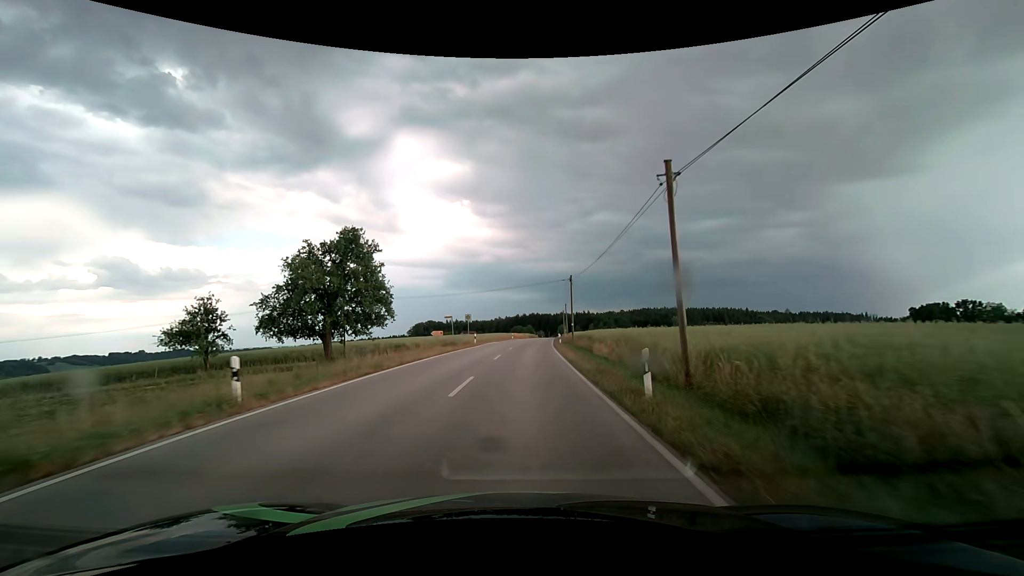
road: secondary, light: Day
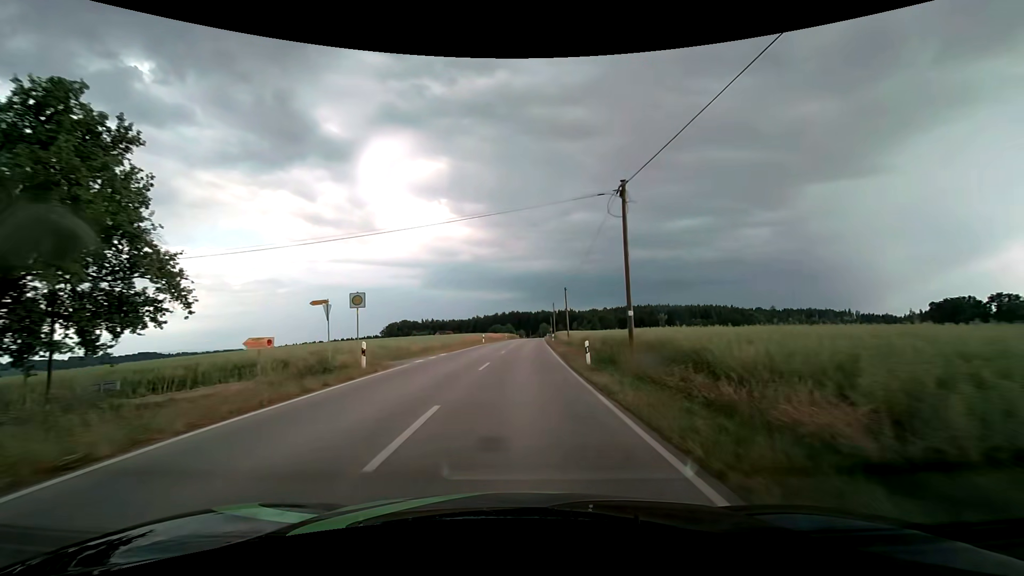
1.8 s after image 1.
(+0.7, +29.0) m; +2°
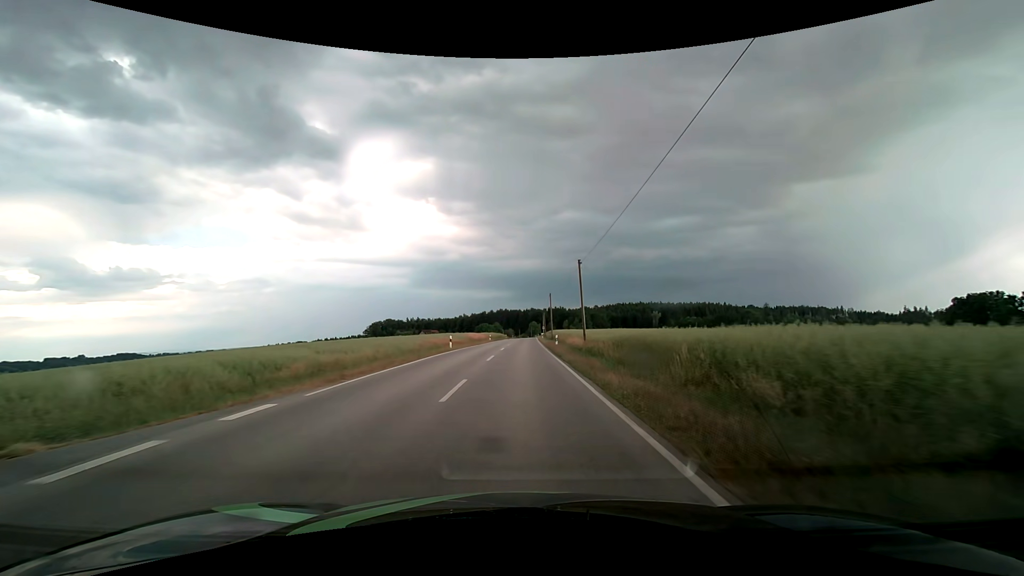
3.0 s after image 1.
(+0.2, +19.6) m; +1°
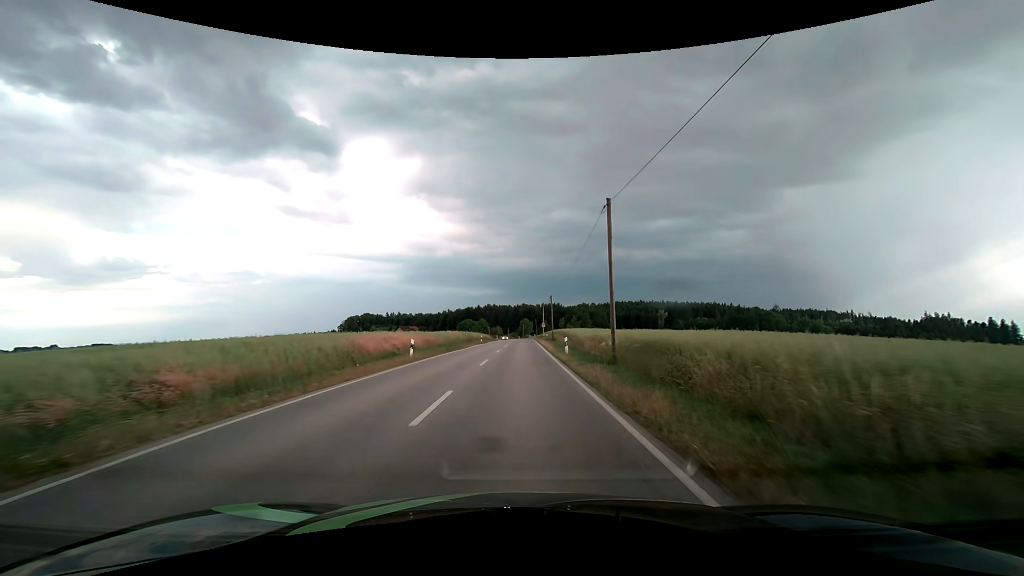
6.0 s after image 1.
(+0.6, +50.5) m; +1°
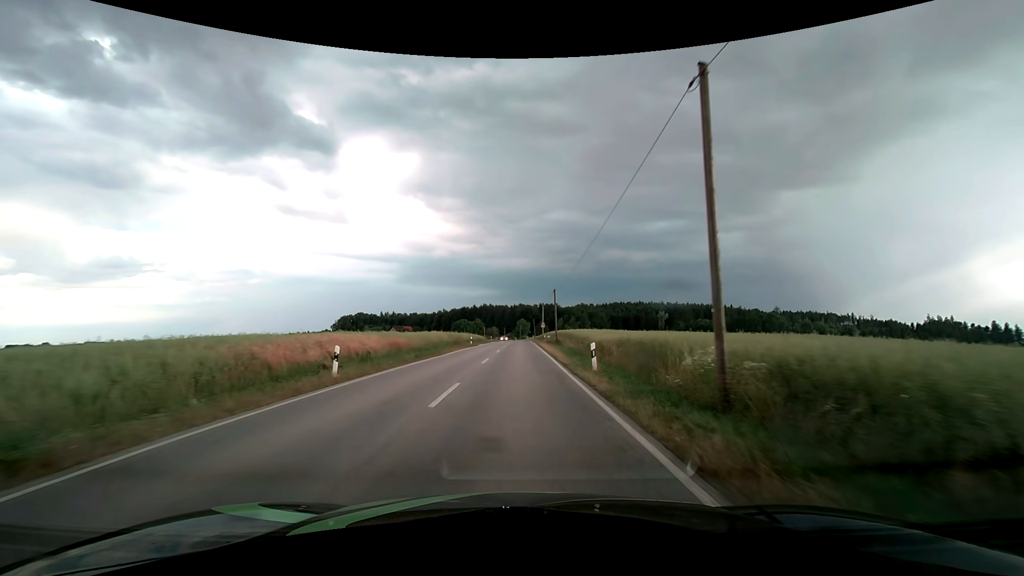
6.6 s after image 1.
(0.0, +10.3) m; 0°
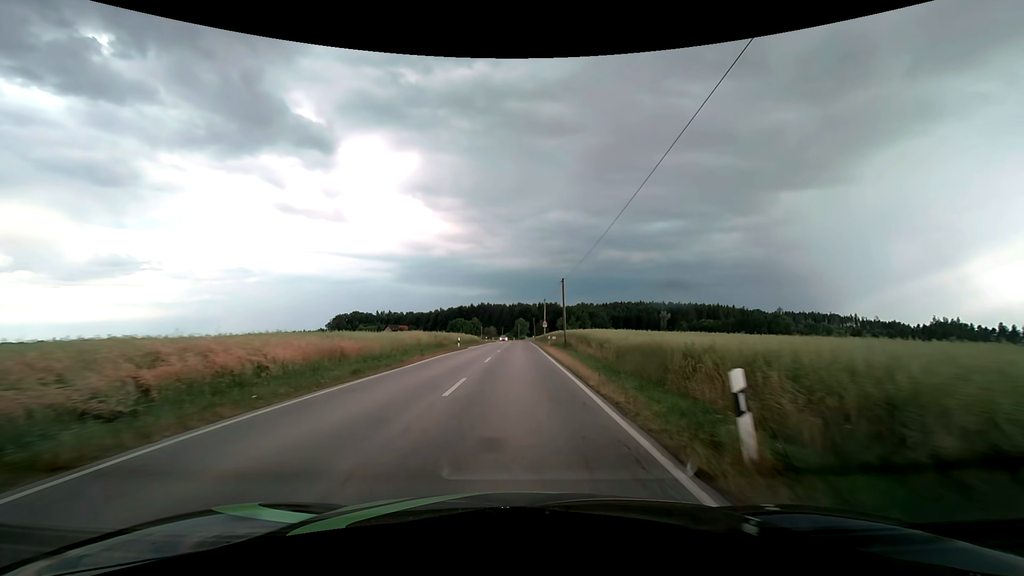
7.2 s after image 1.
(0.0, +10.4) m; 0°
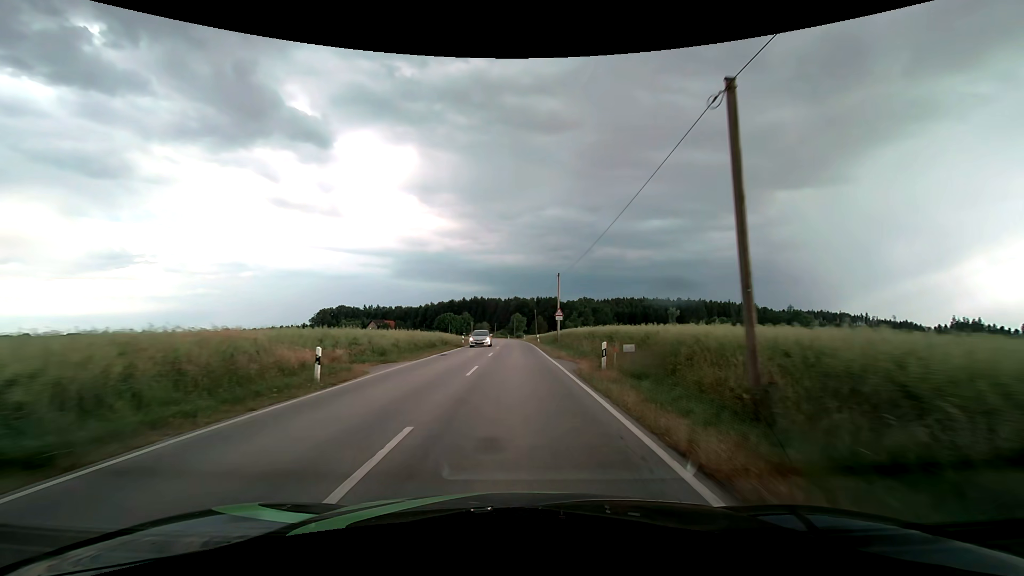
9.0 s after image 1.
(+0.1, +31.4) m; 0°
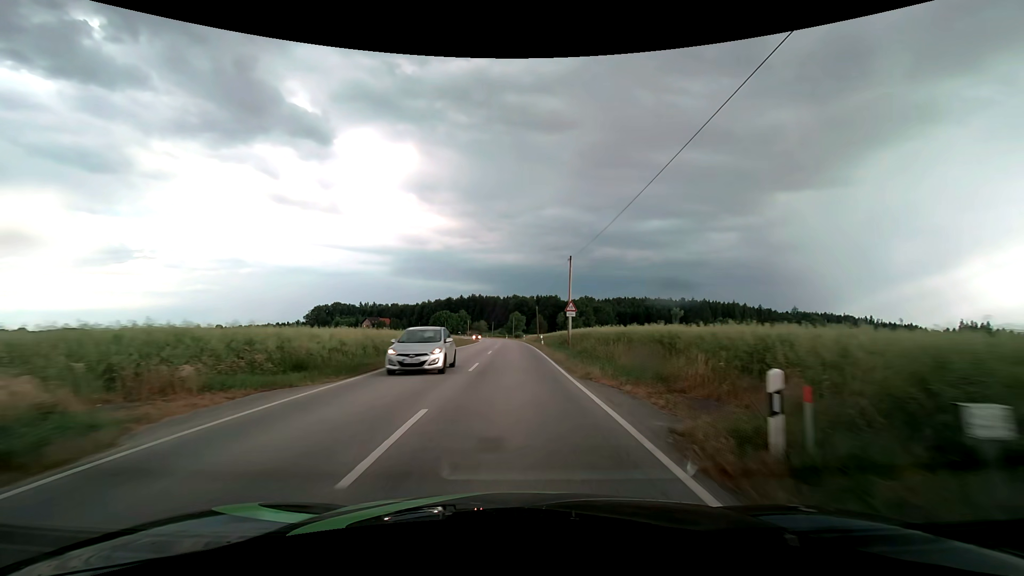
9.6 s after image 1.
(0.0, +10.5) m; 0°
(0, +10) (0, +20) (0, +30) (0, +40) (0, +50) (0, +60) (-1, +70) (-1, +80) (-2, +90) (-2, +100) m
